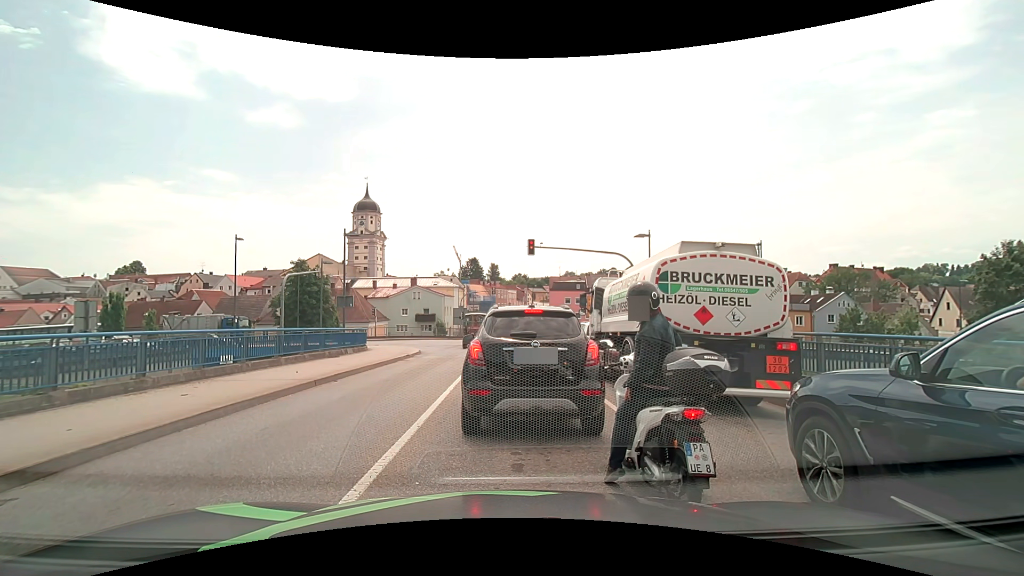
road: secondary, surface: asphalt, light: Day
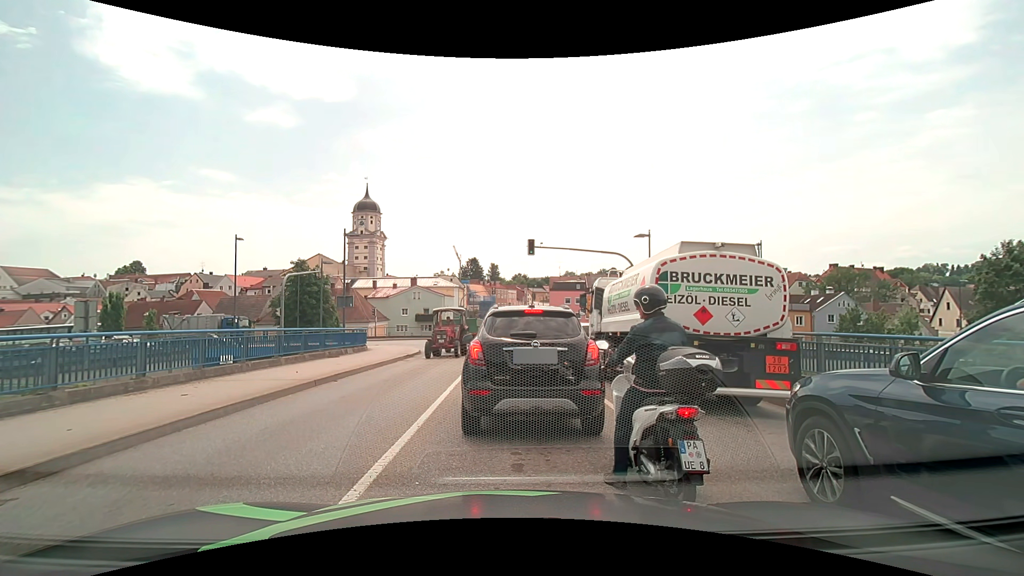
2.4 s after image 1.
(0.0, 0.0) m; 0°
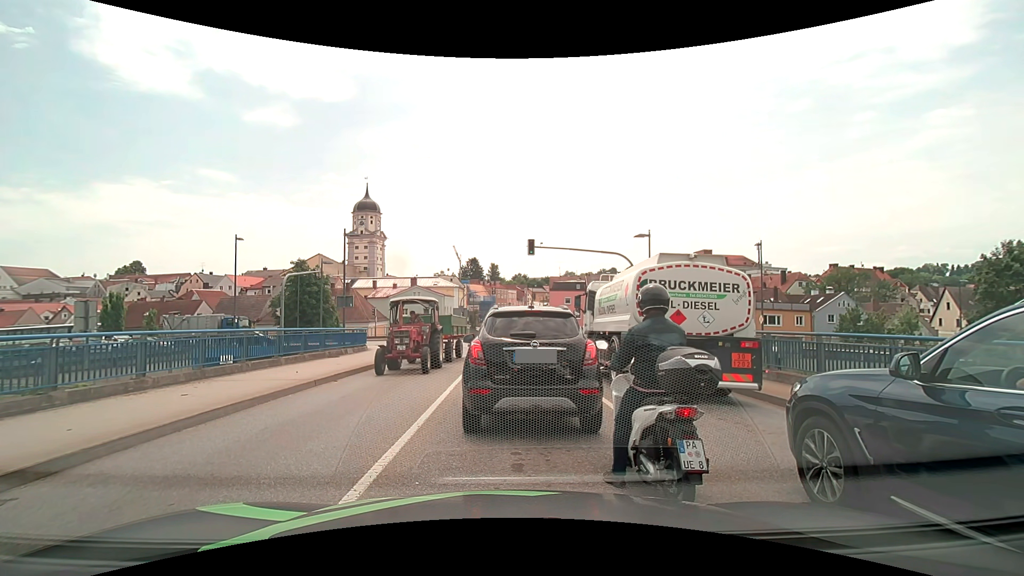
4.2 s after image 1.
(0.0, 0.0) m; 0°
